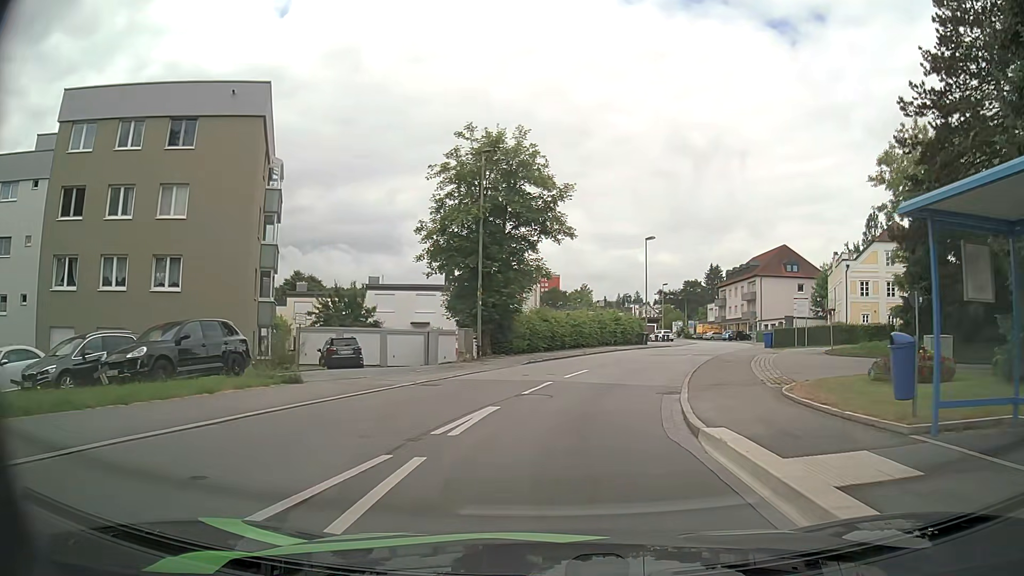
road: residential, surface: asphalt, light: Day
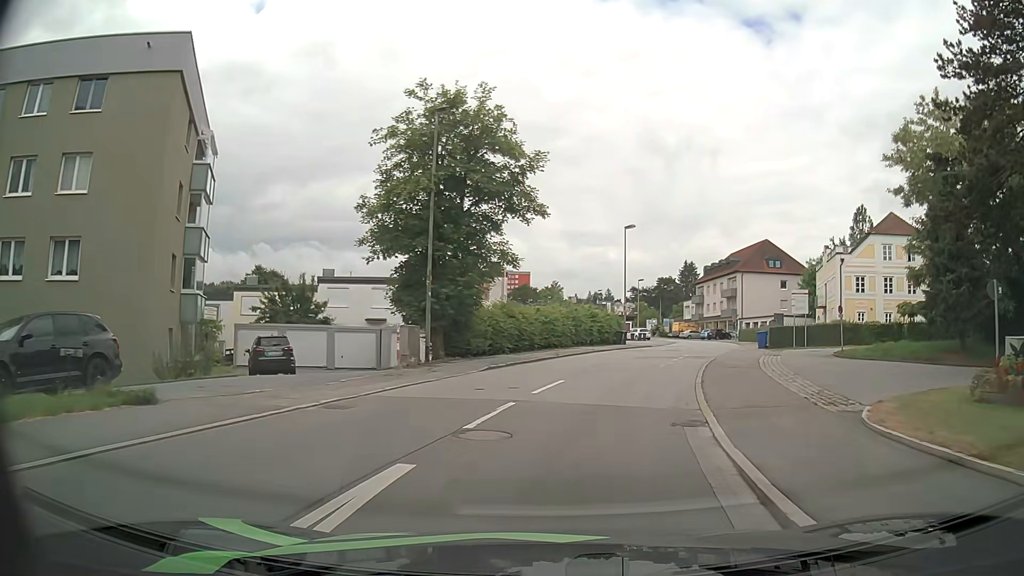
(+0.1, +5.0) m; +2°
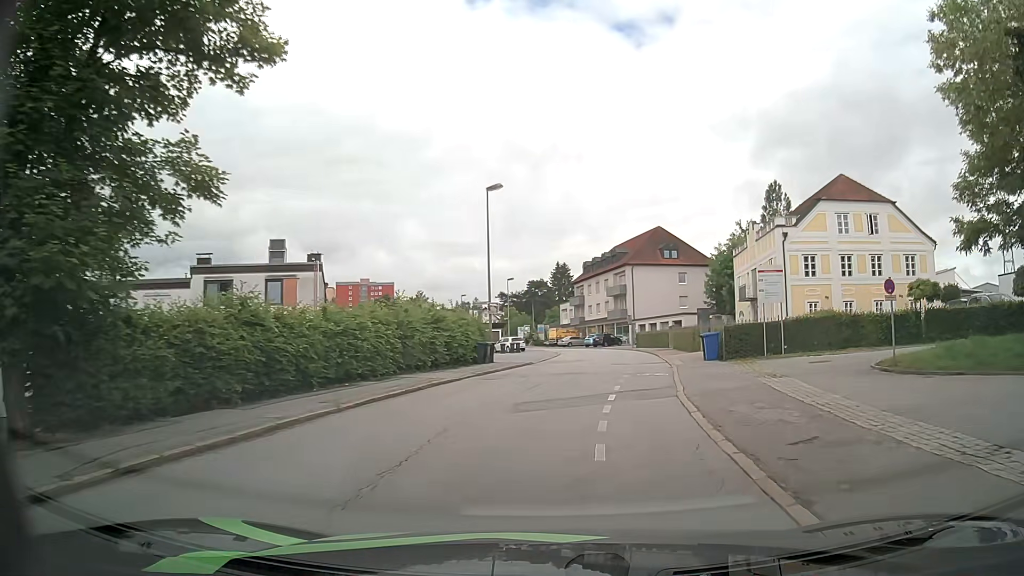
(+1.7, +15.6) m; +11°
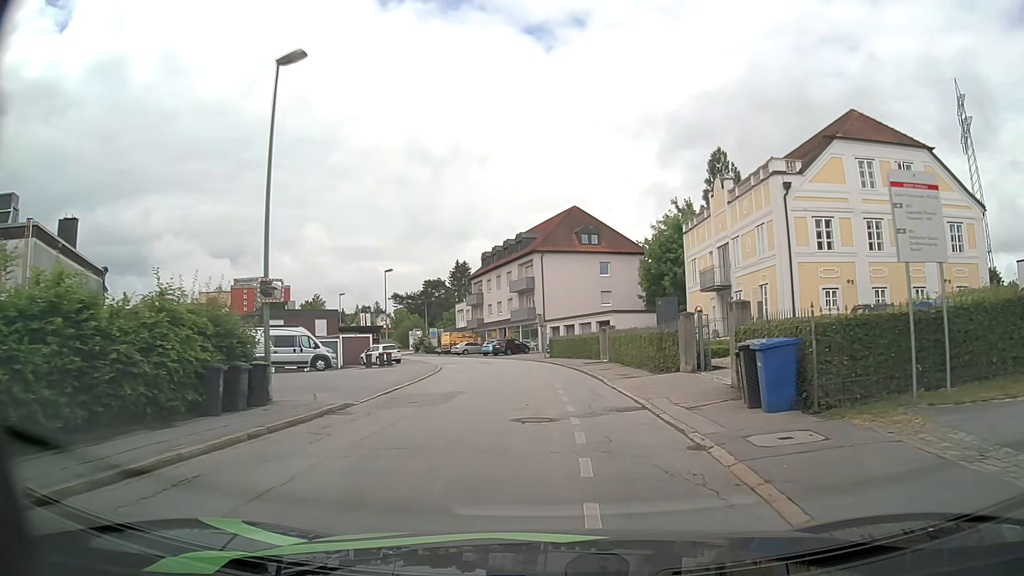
(+1.4, +16.4) m; +9°
(0, +10) (0, +20) (-1, +30) (-2, +40) (-4, +50) (-7, +59) (-11, +68) (-15, +77) (-20, +86) (-25, +95) m
